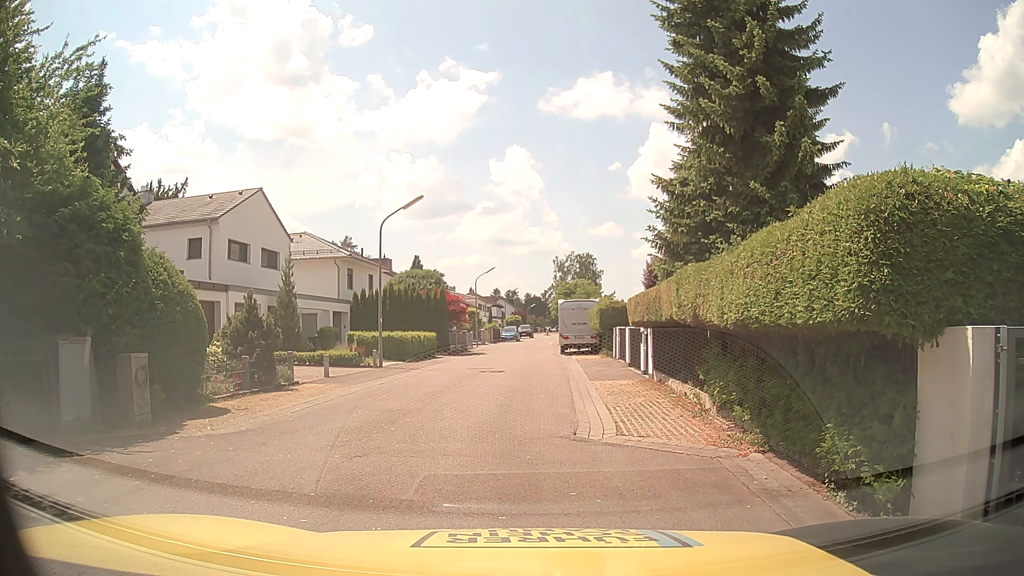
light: Day
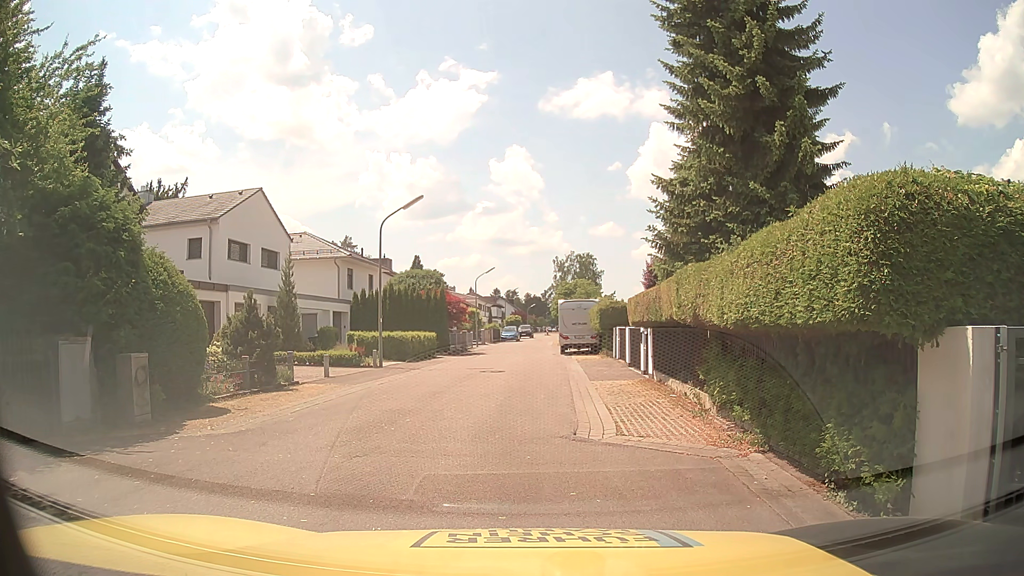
(0.0, 0.0) m; 0°
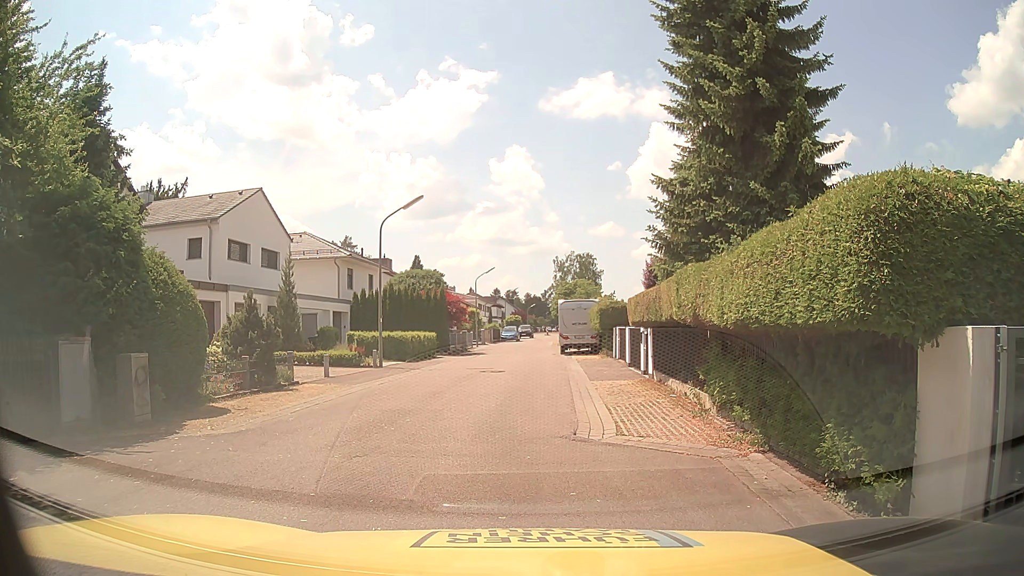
(0.0, 0.0) m; 0°
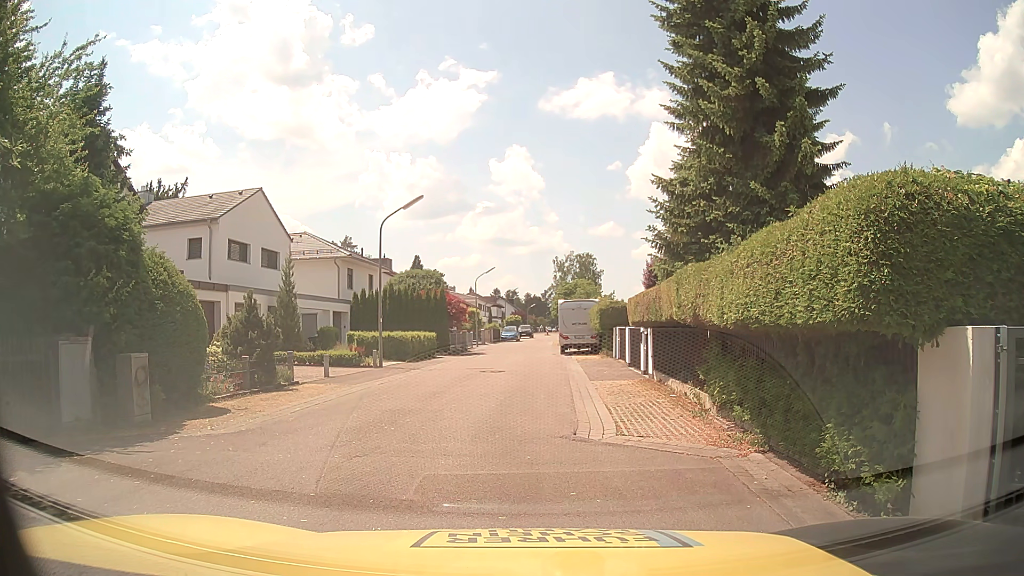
(0.0, 0.0) m; 0°
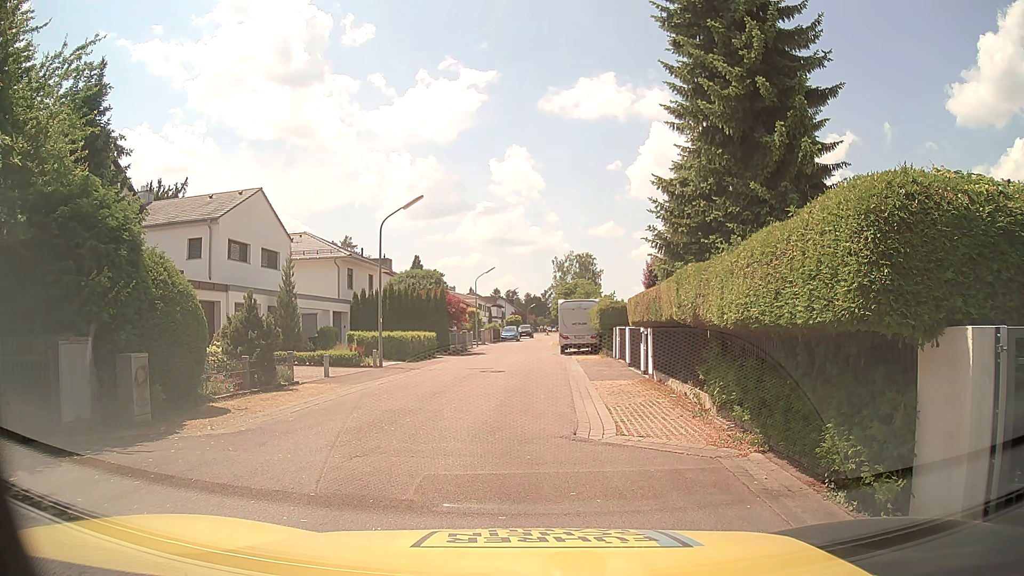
(0.0, 0.0) m; 0°
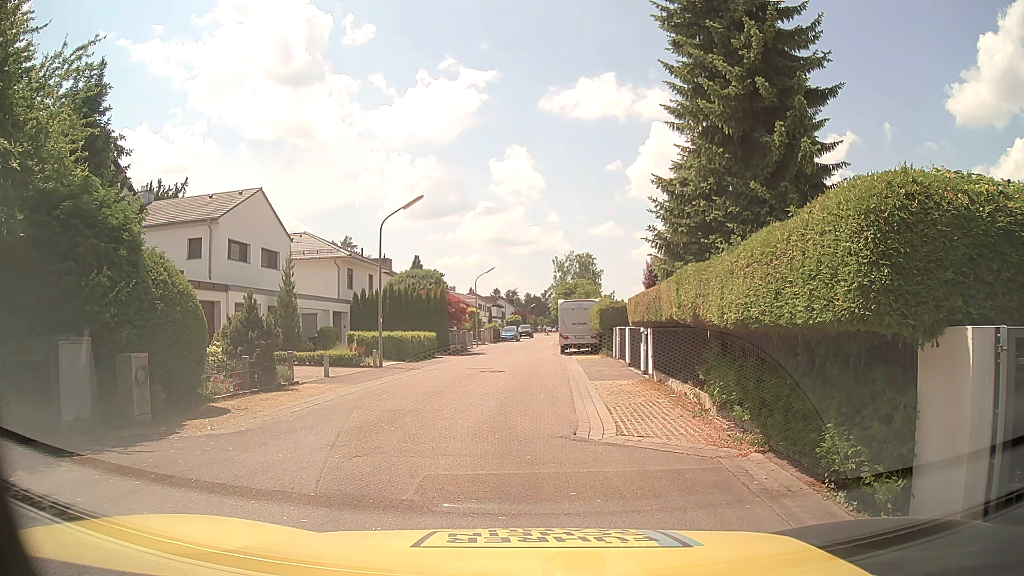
(0.0, 0.0) m; 0°
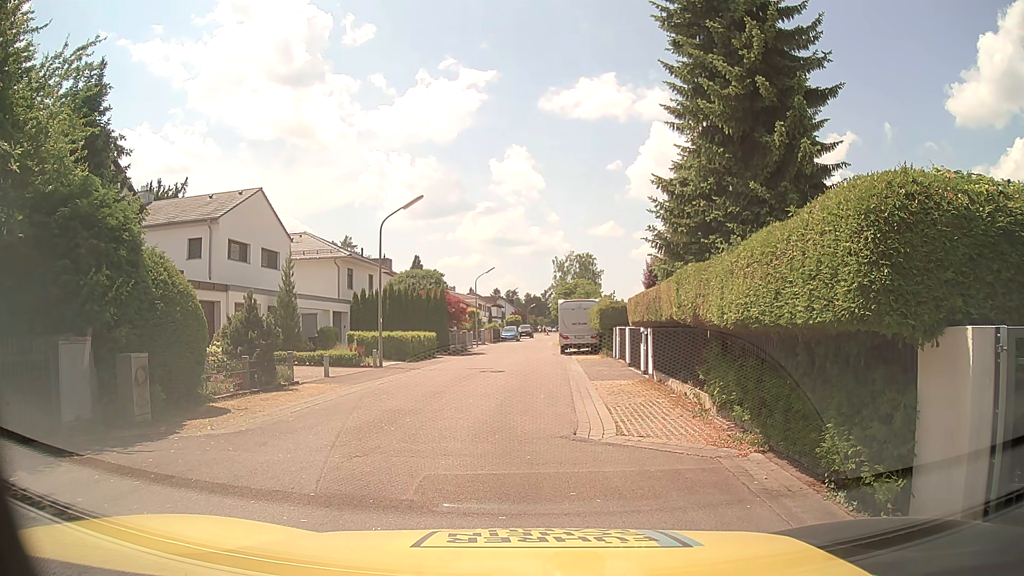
(0.0, 0.0) m; 0°
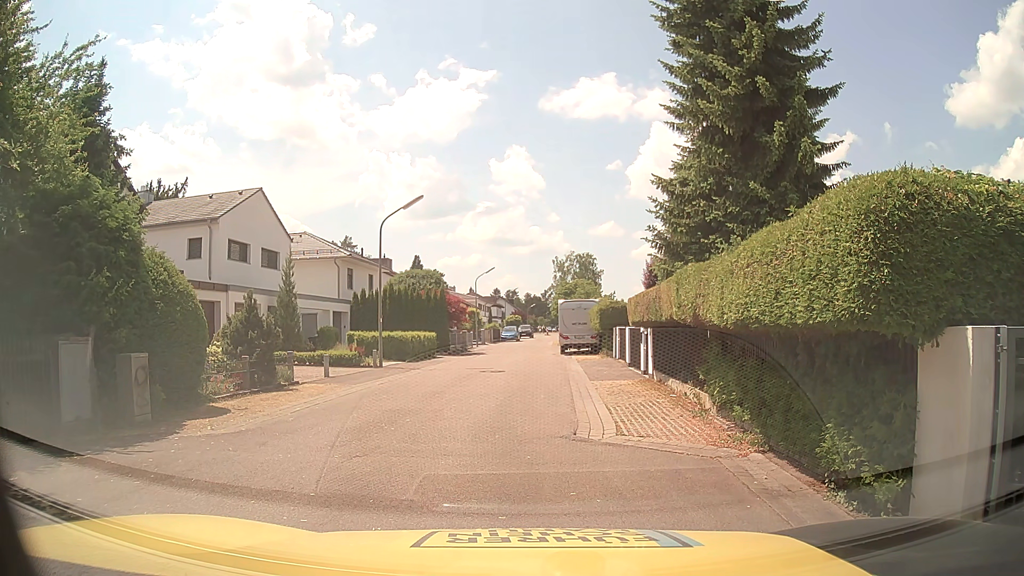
(0.0, 0.0) m; 0°
